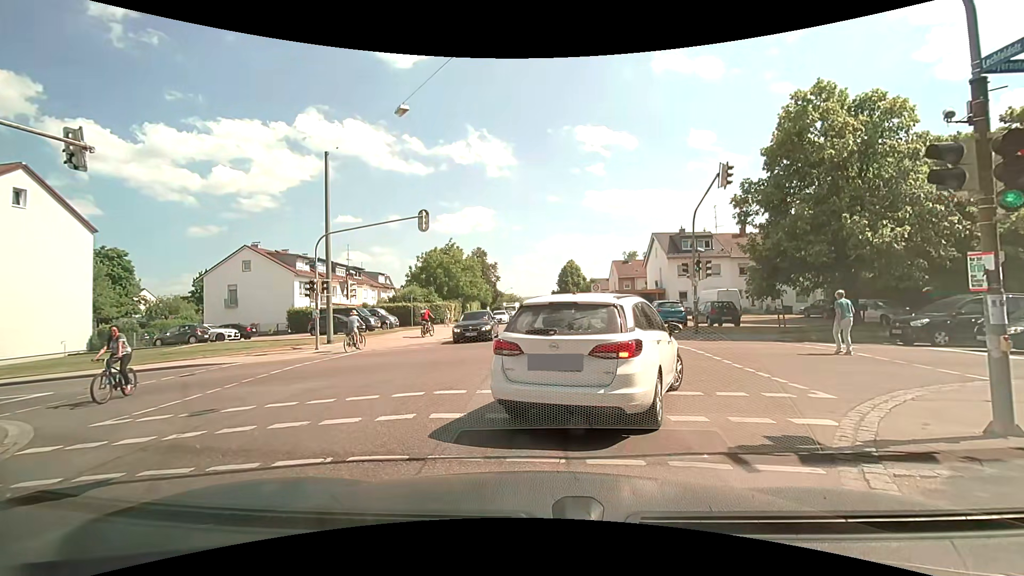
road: residential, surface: asphalt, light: Day
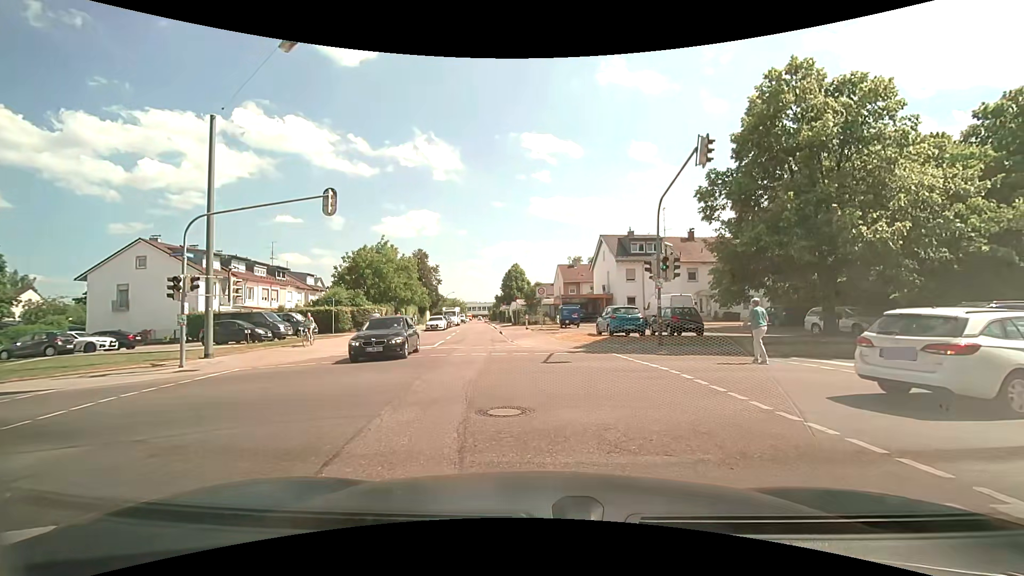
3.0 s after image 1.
(+0.1, +4.5) m; +5°
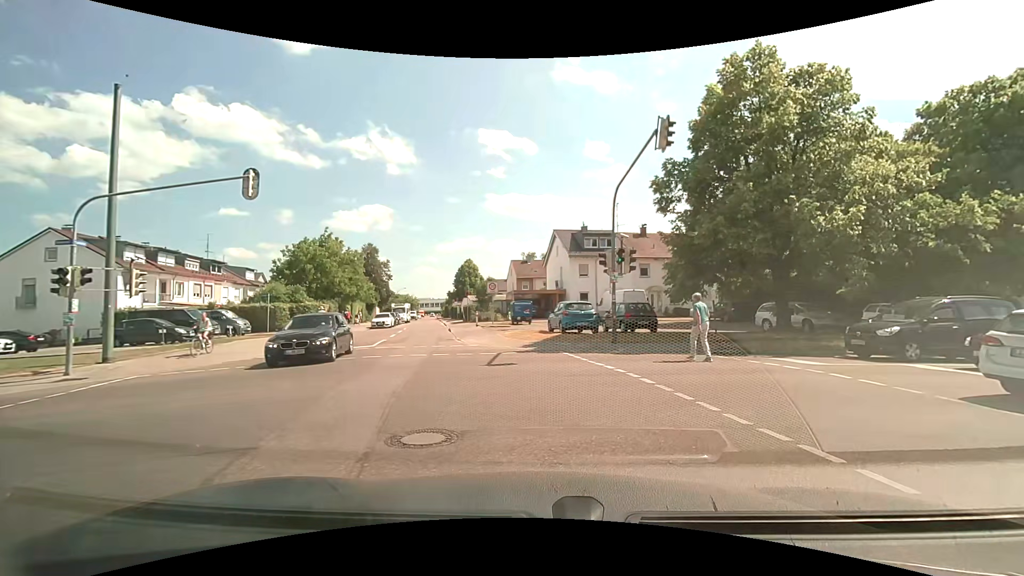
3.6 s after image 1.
(0.0, +1.6) m; +4°
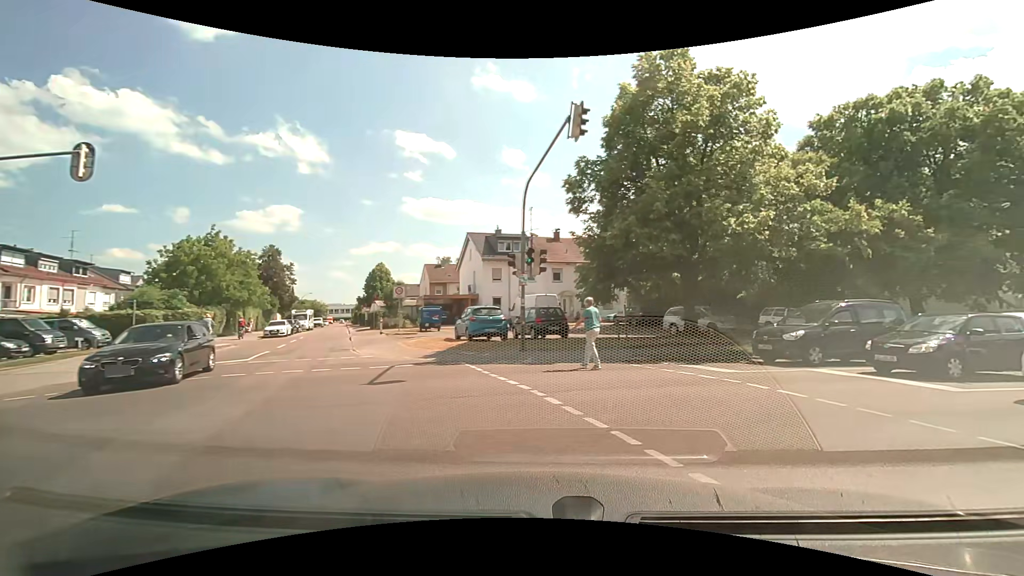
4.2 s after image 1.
(+0.2, +1.8) m; +9°
